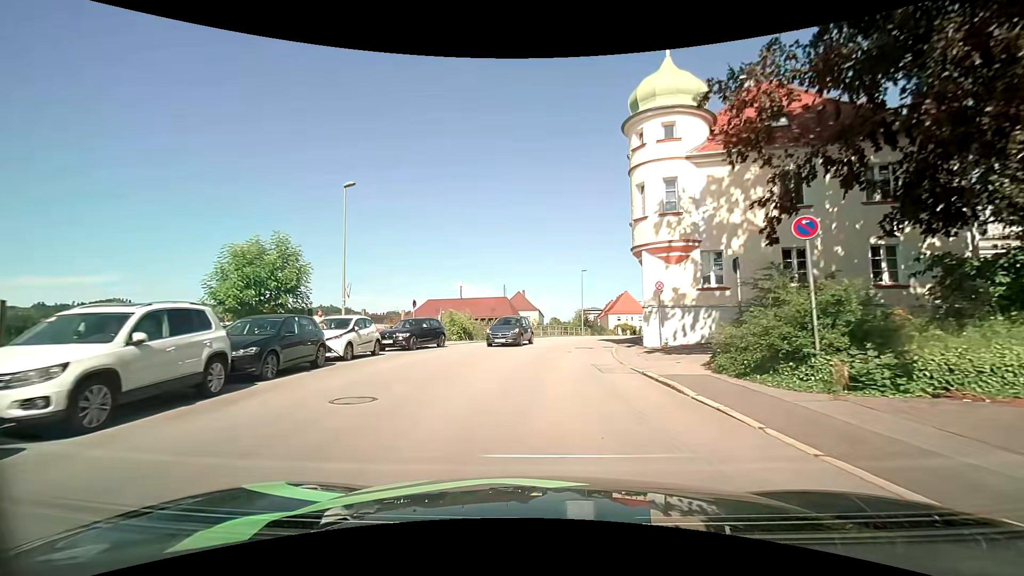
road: tertiary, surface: asphalt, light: Day
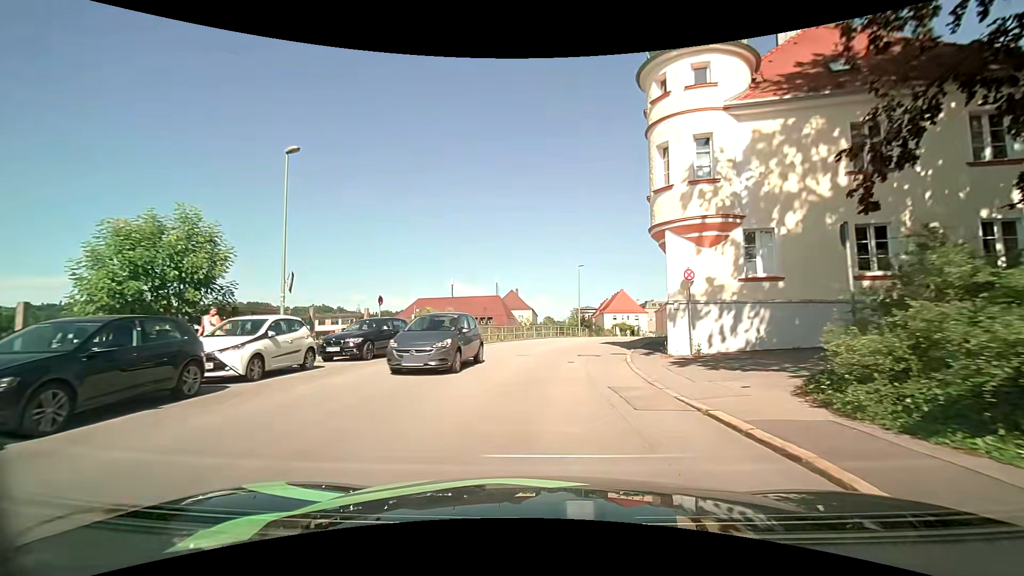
(+0.1, +4.9) m; +1°
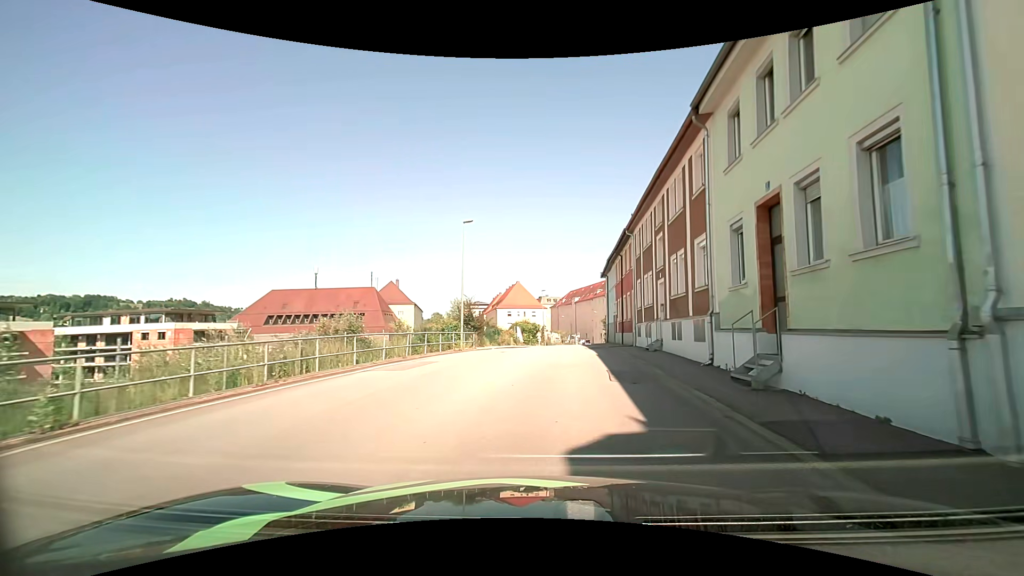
(+2.3, +24.3) m; +13°
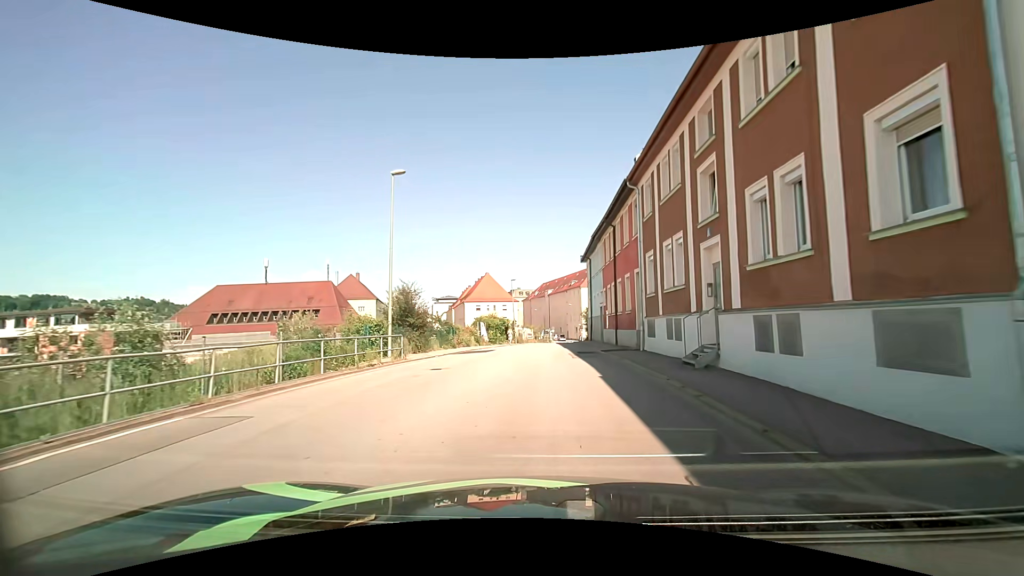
(+0.3, +9.5) m; +3°
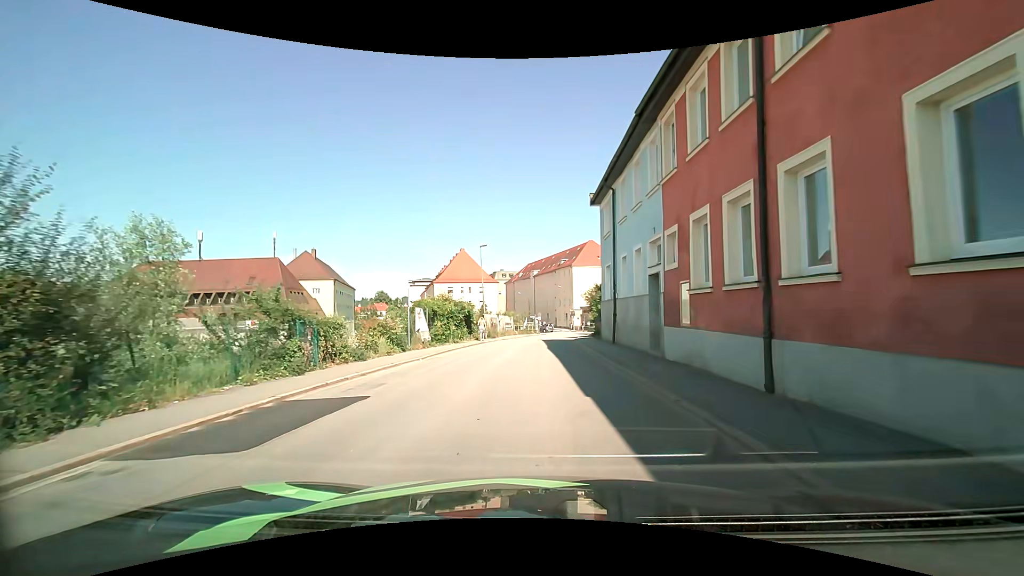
(+0.4, +19.0) m; +2°
